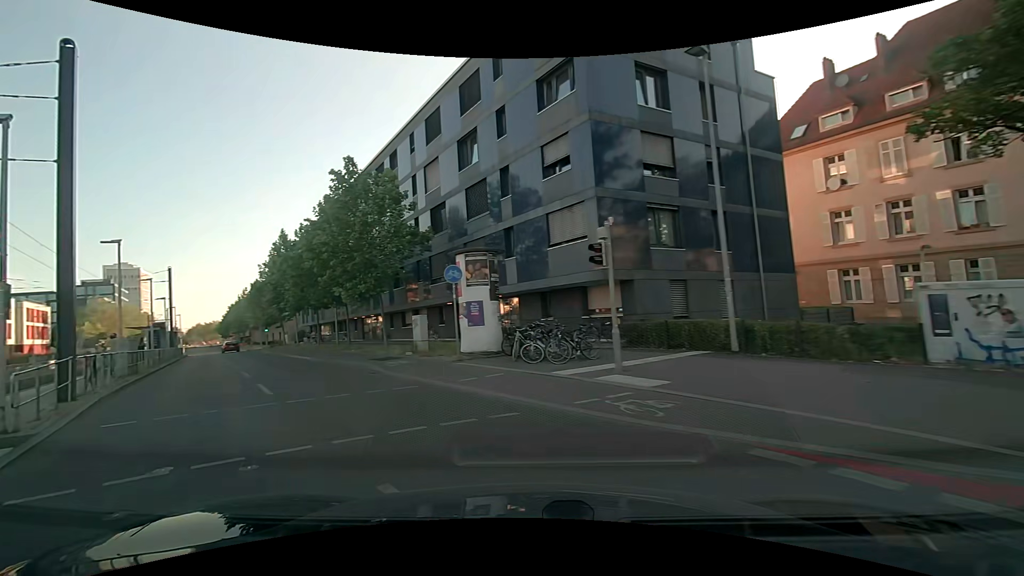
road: secondary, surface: asphalt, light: Day
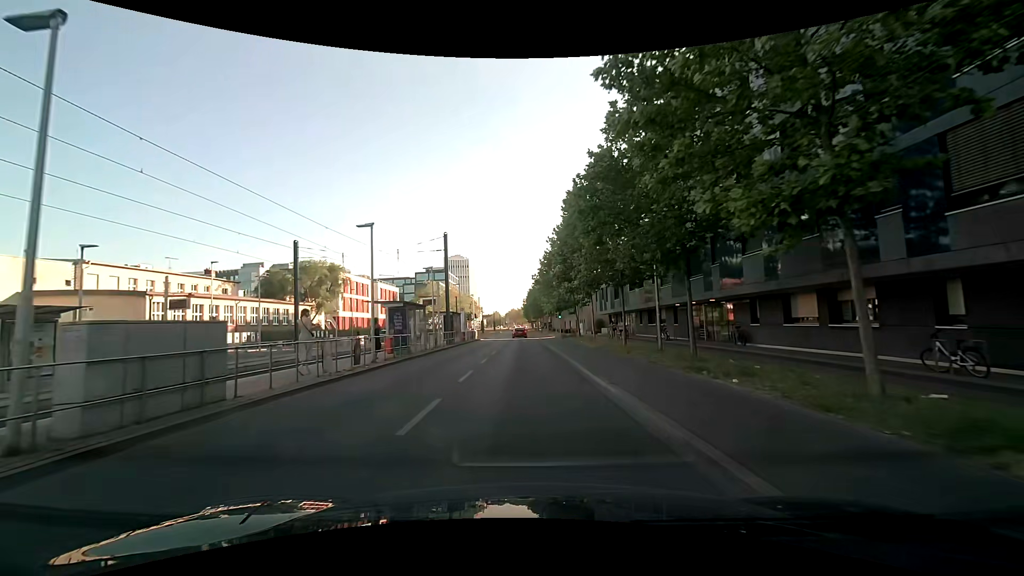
(-6.9, +17.3) m; -34°
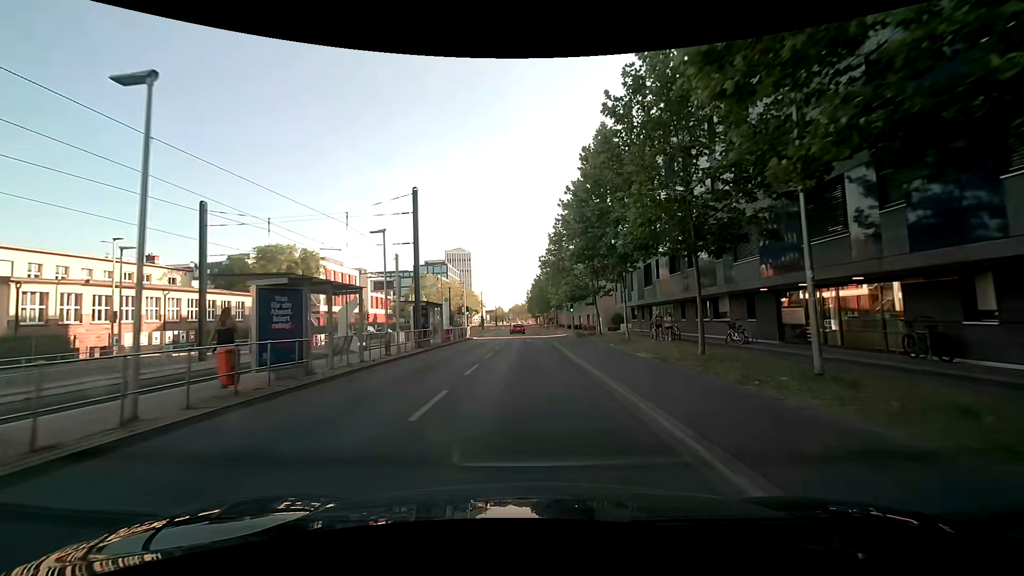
(+0.1, +11.6) m; +1°
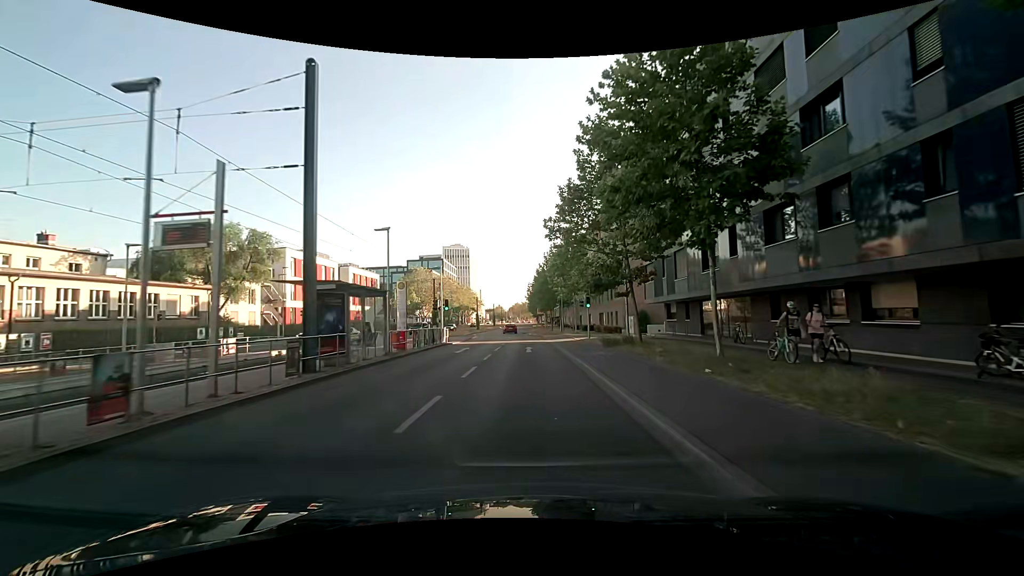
(-0.1, +13.1) m; -1°
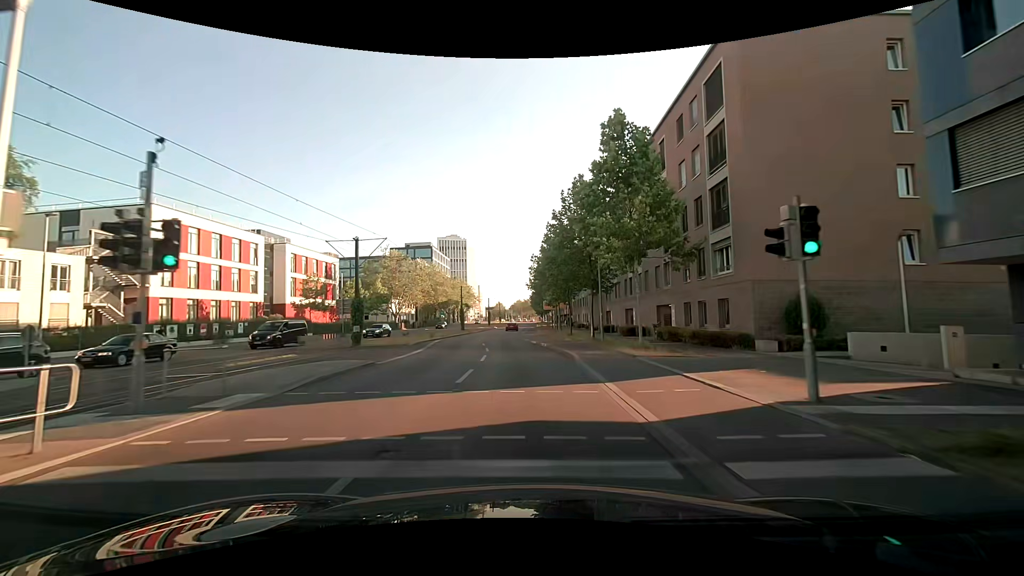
(0.0, +28.5) m; 0°
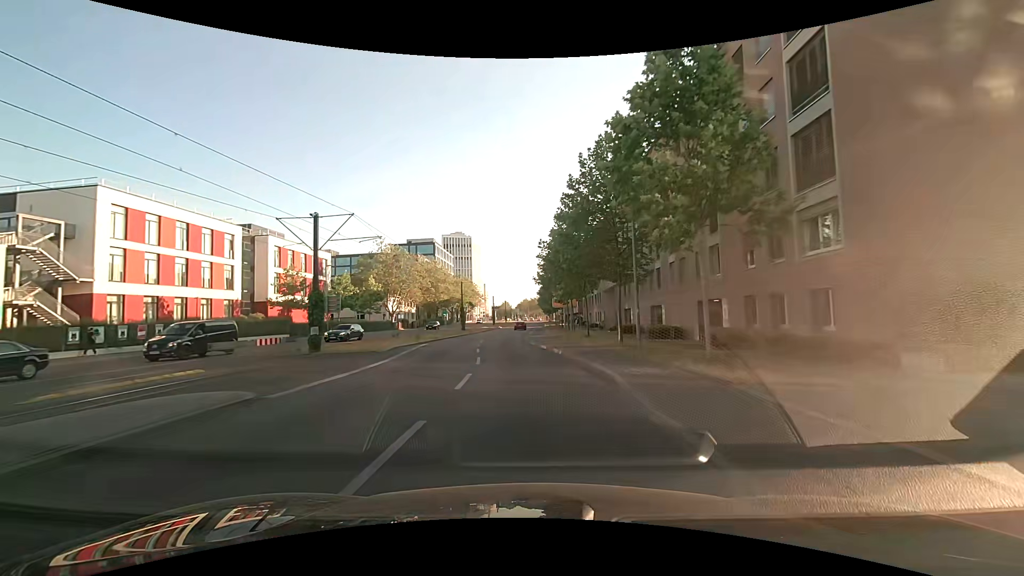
(0.0, +7.5) m; -1°
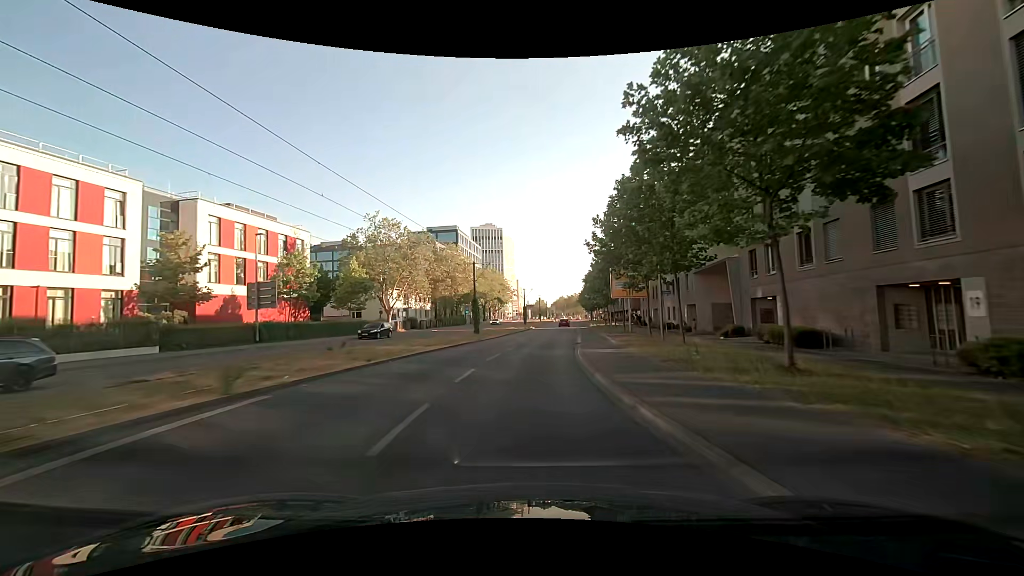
(-0.7, +23.2) m; -4°
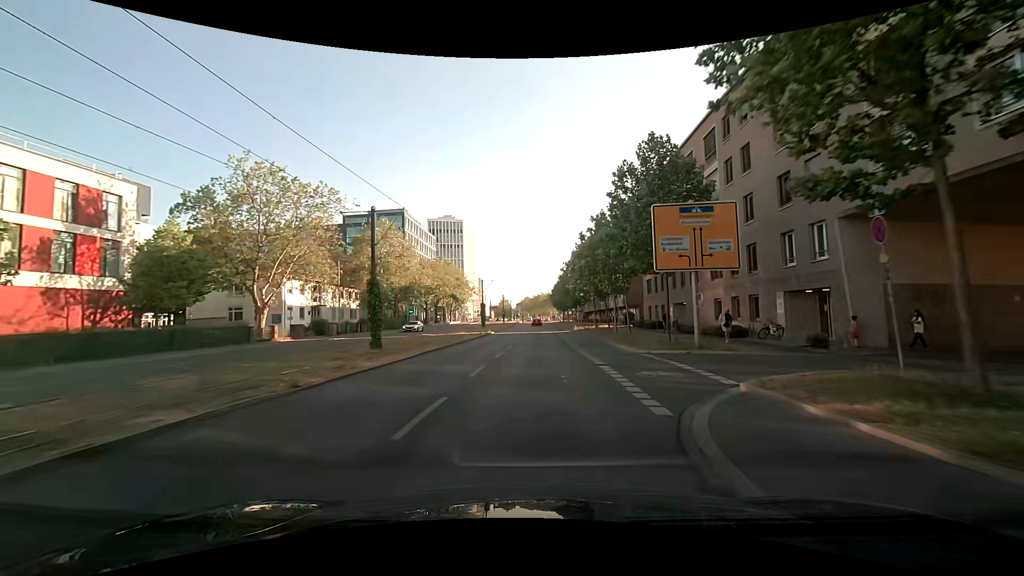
(+0.6, +23.9) m; +4°
(0, +10) (0, +20) (+1, +30) (+1, +40) (+1, +50) (+1, +60) (+1, +70) (+2, +80) (+2, +90) (+2, +100) m
